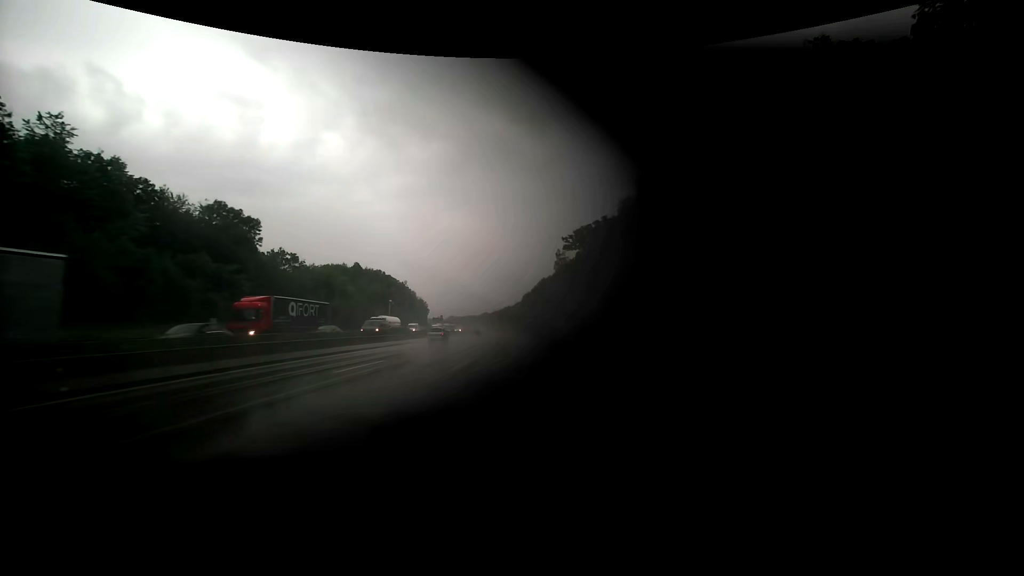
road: motorway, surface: asphalt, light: Day
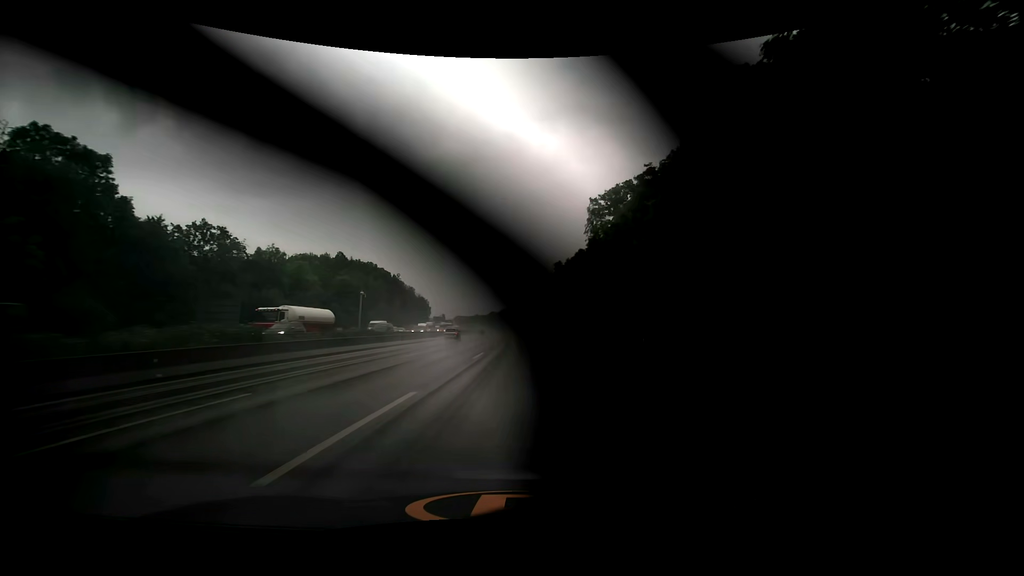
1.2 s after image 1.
(-0.1, +29.2) m; -1°
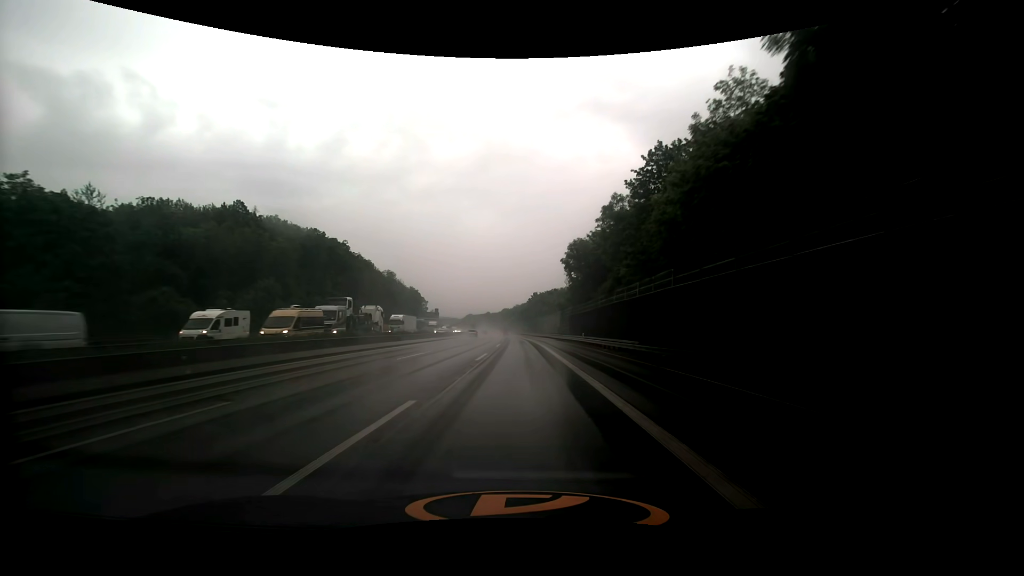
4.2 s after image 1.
(-1.0, +72.7) m; -1°
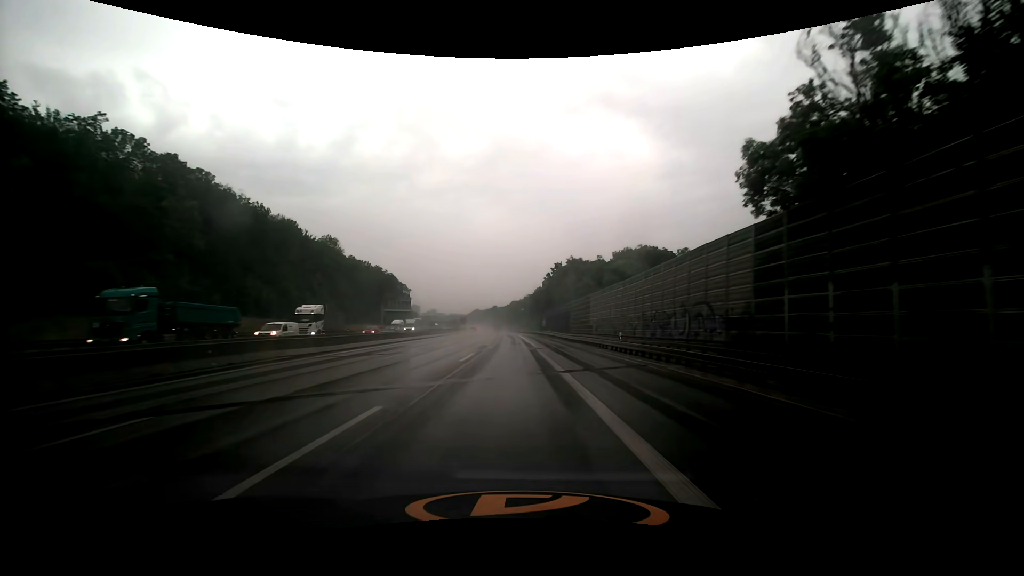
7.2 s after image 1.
(-1.9, +73.5) m; -2°
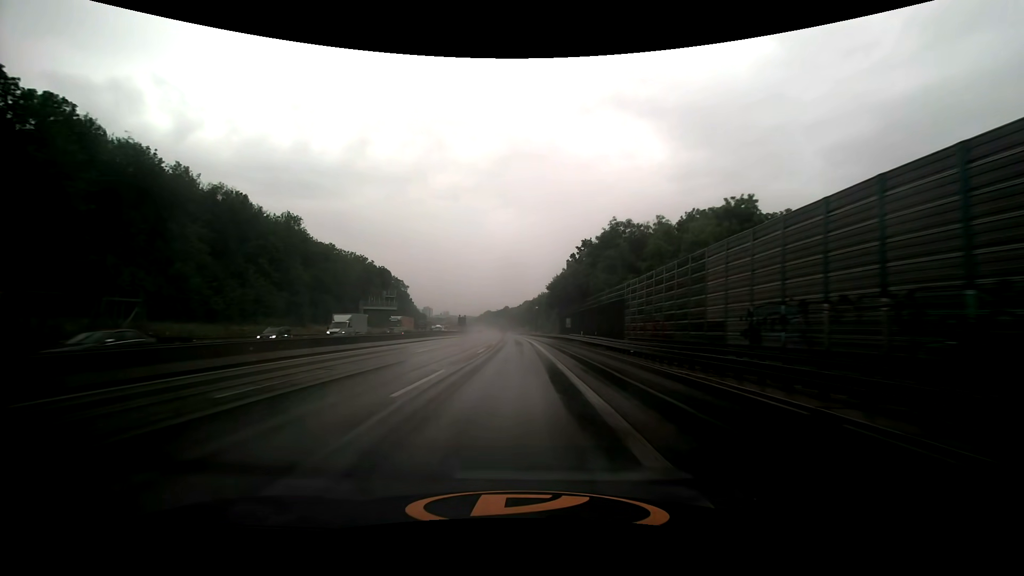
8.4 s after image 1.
(-0.3, +29.8) m; -1°
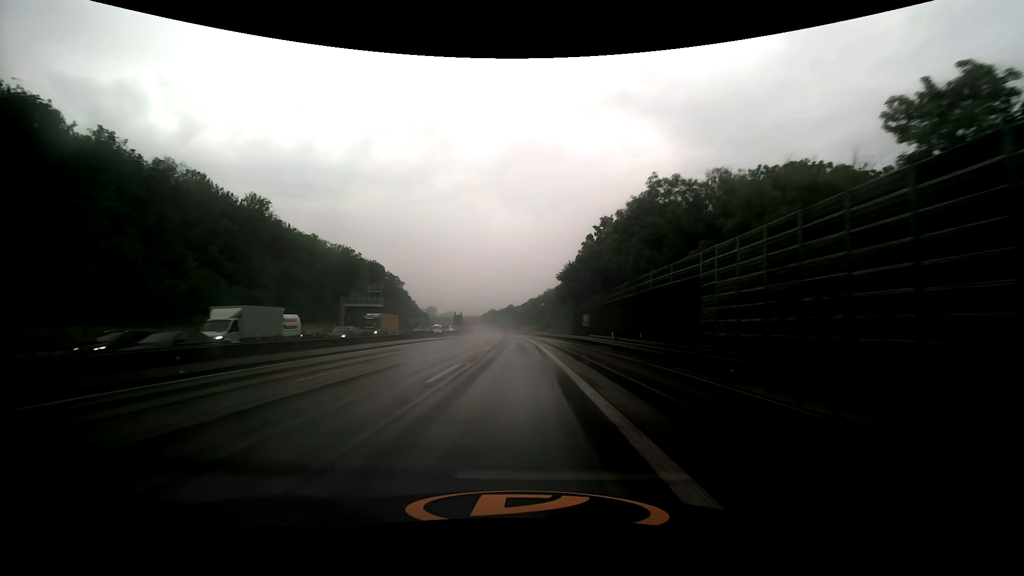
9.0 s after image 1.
(-0.2, +15.0) m; -1°
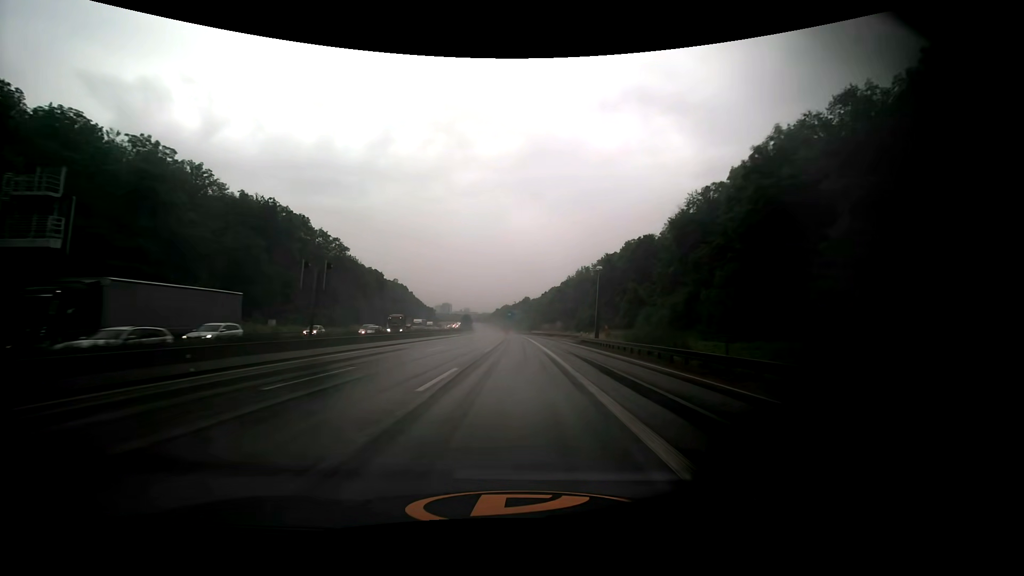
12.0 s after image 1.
(-1.6, +74.3) m; -2°
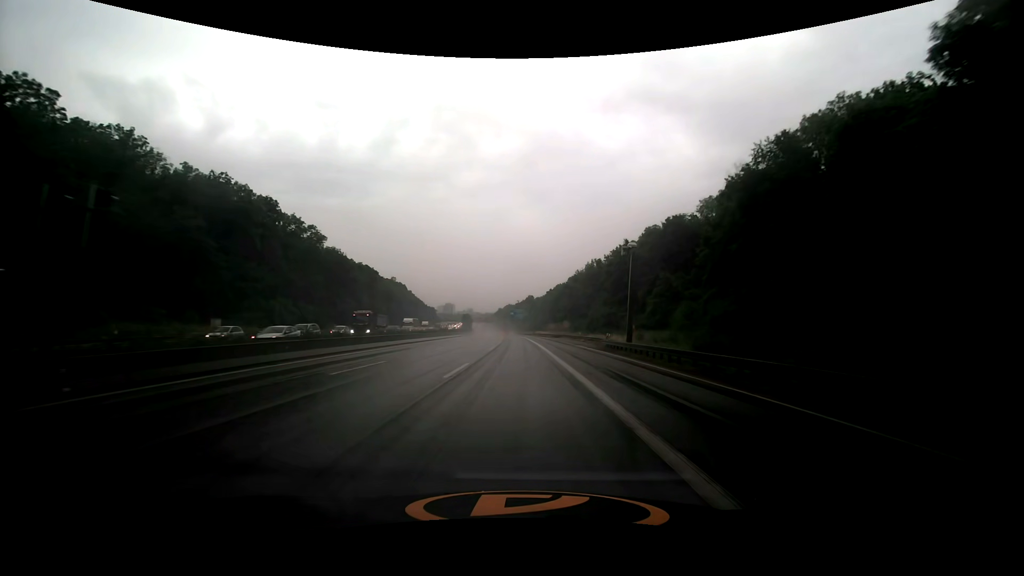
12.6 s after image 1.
(0.0, +14.9) m; 0°
(0, +10) (0, +20) (0, +30) (0, +40) (0, +50) (-1, +60) (-1, +70) (-1, +80) (-1, +90) (-2, +100) m
